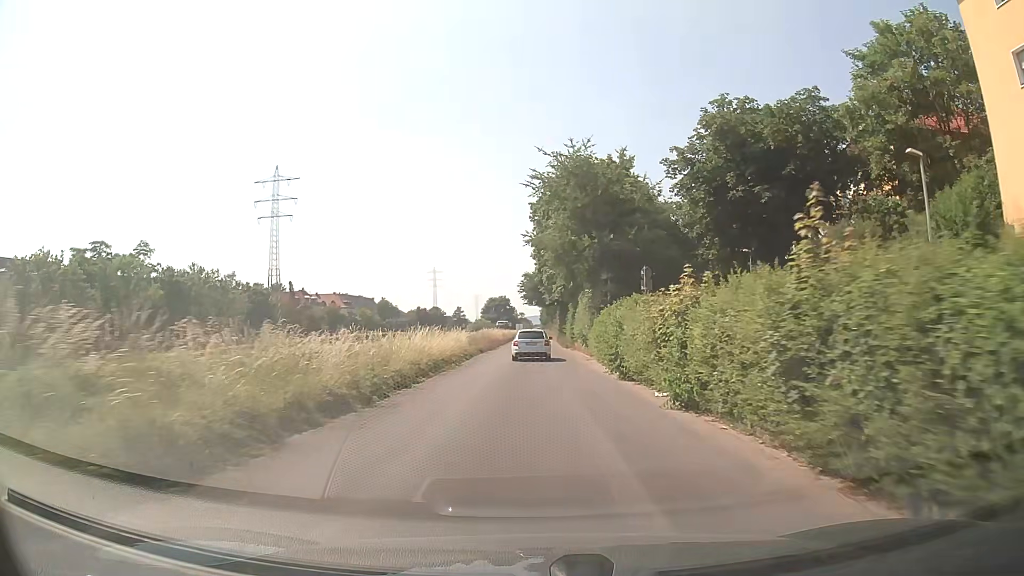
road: trunk_link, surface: asphalt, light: Day
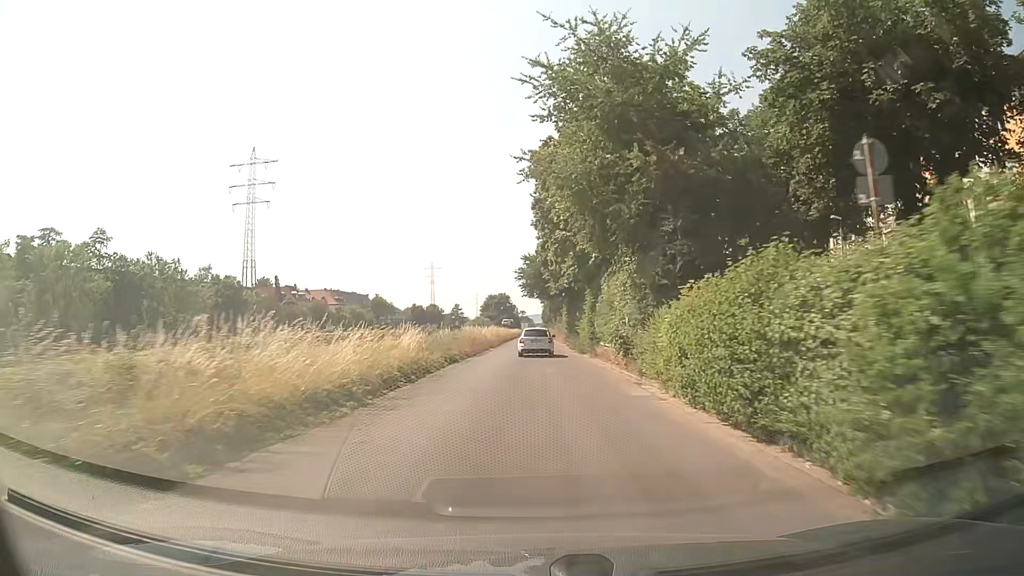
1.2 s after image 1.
(+0.1, +15.1) m; 0°
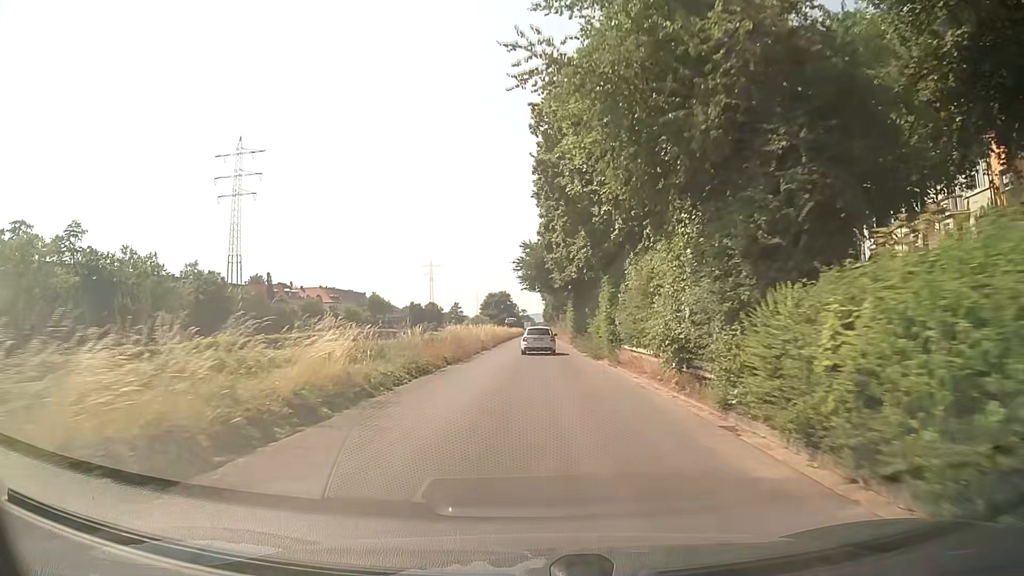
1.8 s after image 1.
(0.0, +7.9) m; 0°
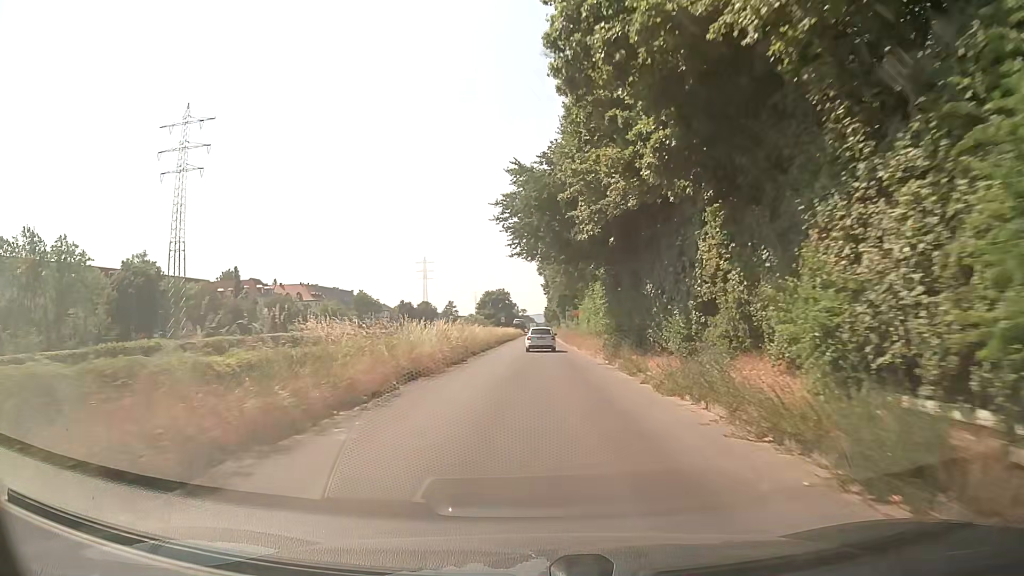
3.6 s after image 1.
(-0.2, +23.3) m; -1°
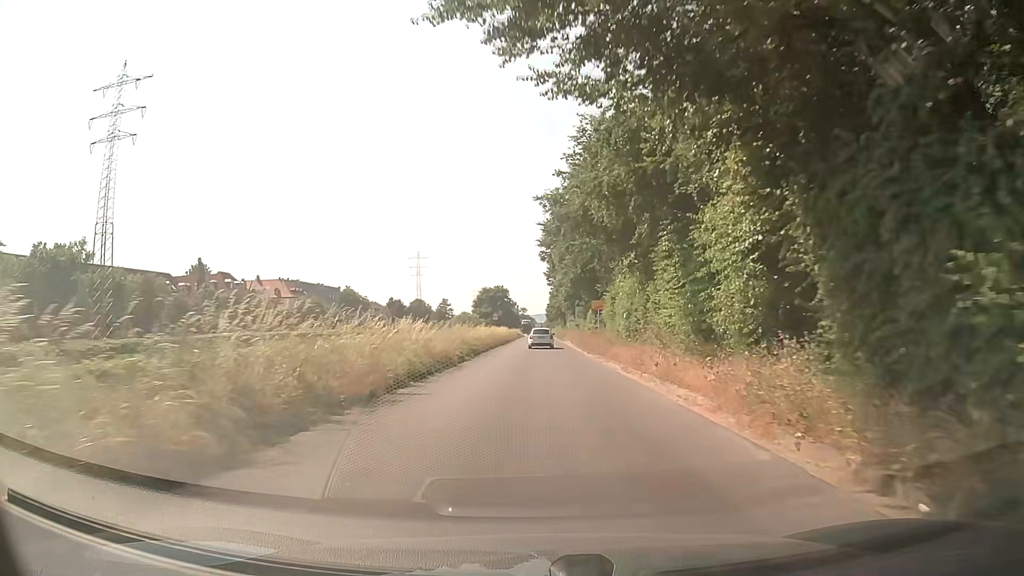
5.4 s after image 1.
(+0.1, +22.0) m; 0°
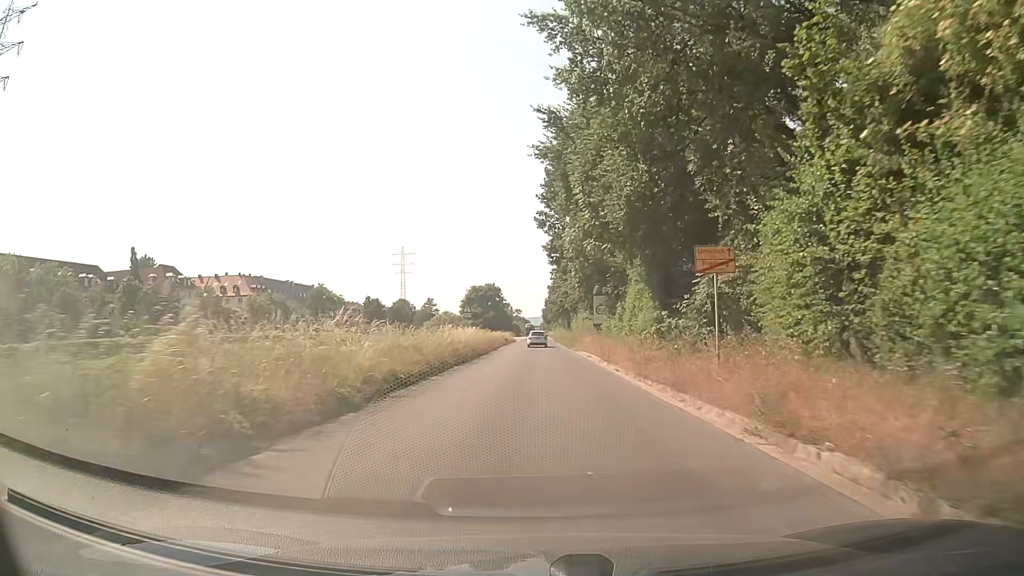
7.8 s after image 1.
(+0.5, +29.2) m; +1°
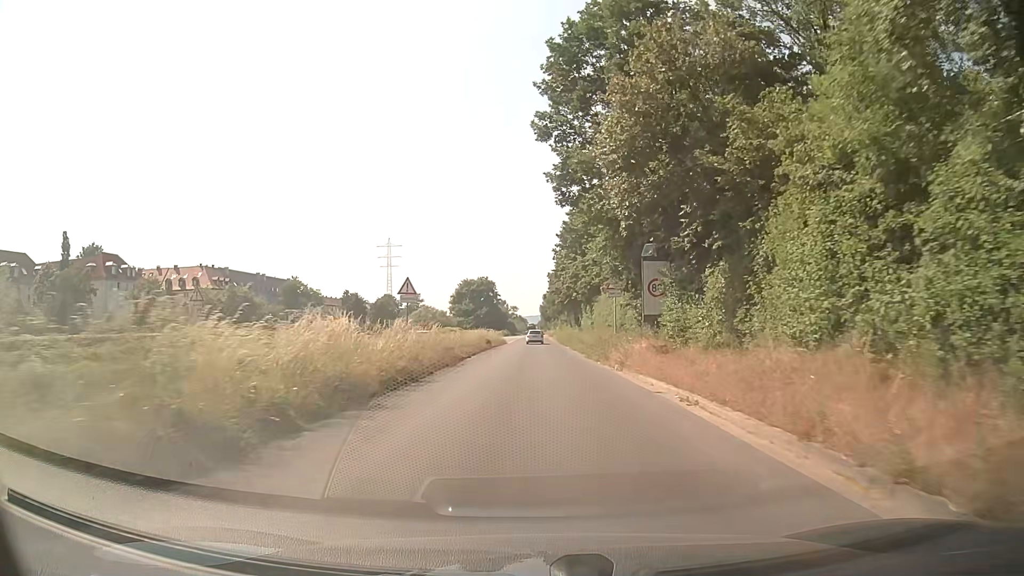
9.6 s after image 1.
(0.0, +23.8) m; 0°
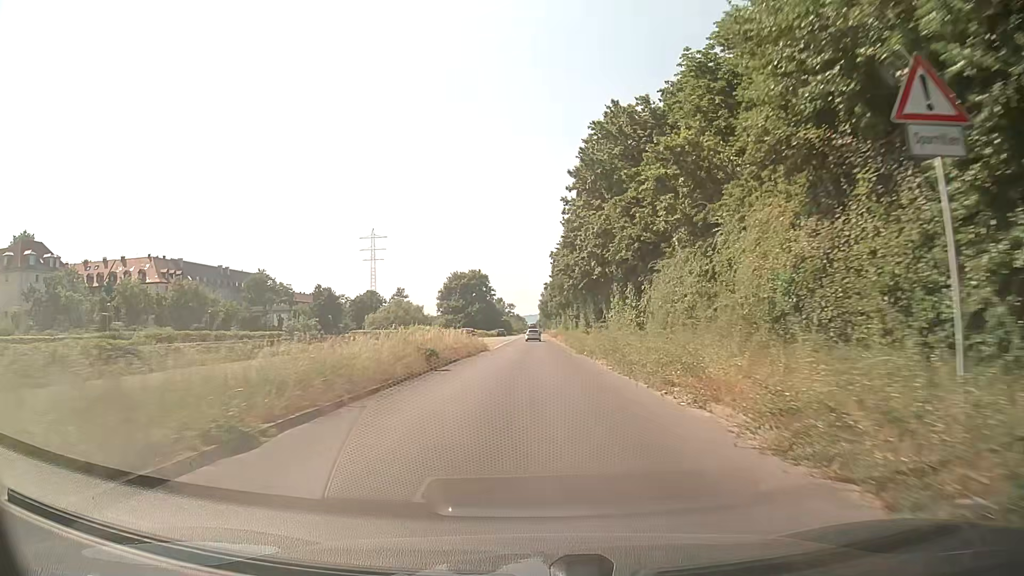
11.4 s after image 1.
(+0.1, +26.0) m; 0°
(0, +10) (0, +20) (0, +30) (0, +40) (0, +50) (0, +60) (0, +70) (0, +80) (0, +90) (0, +100) m
